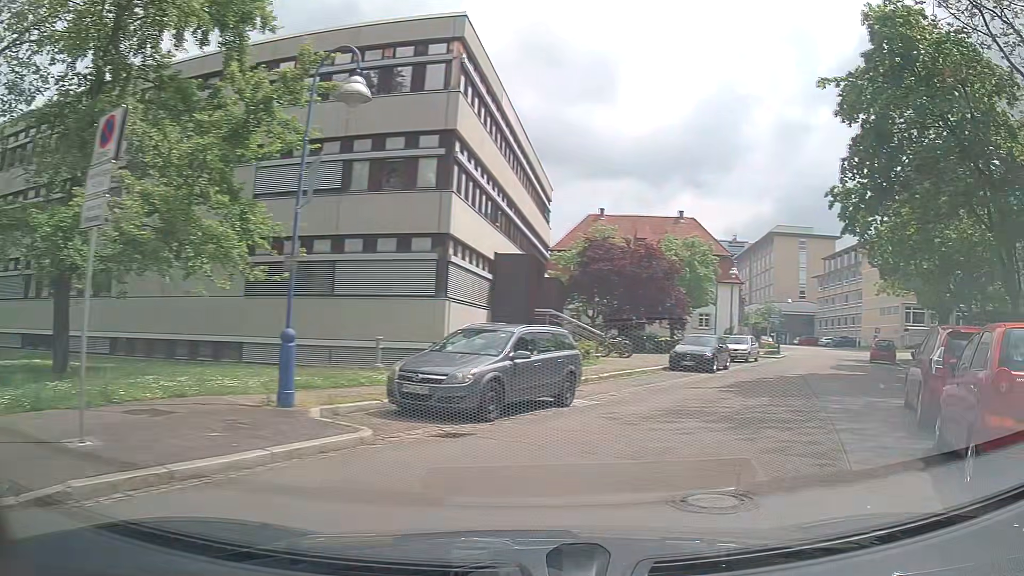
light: Day
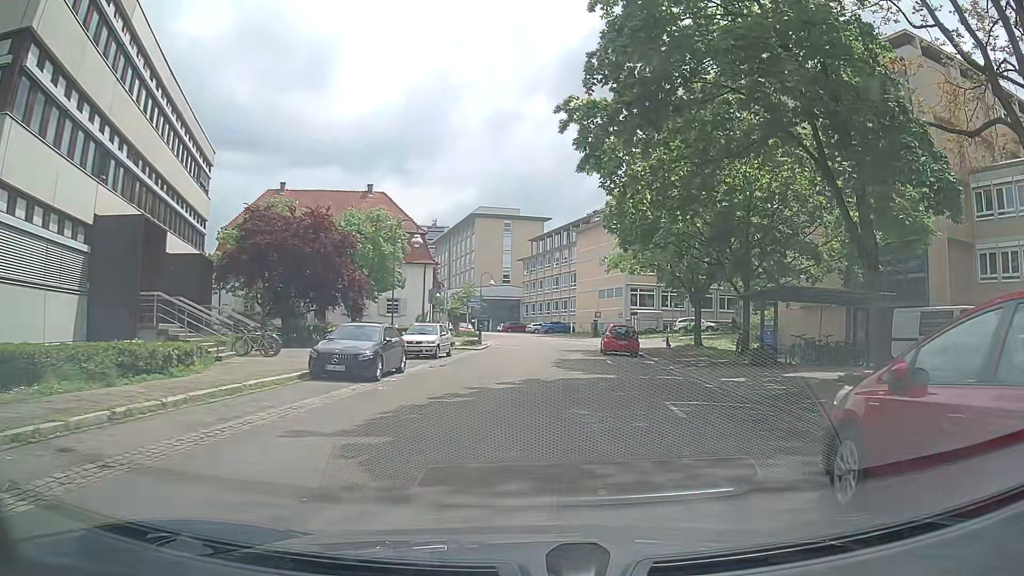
(+2.1, +8.7) m; +22°
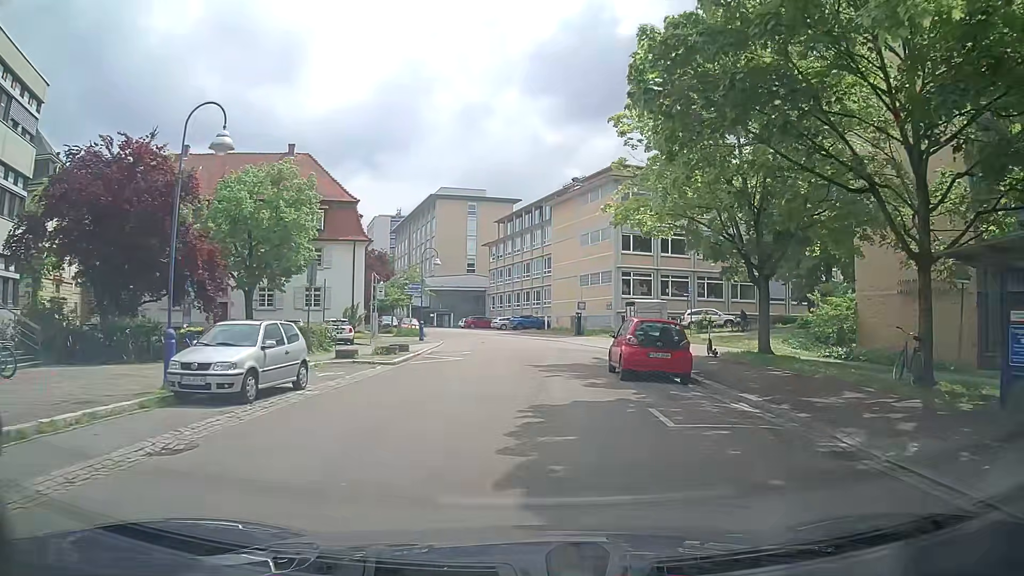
(+0.7, +15.7) m; +3°
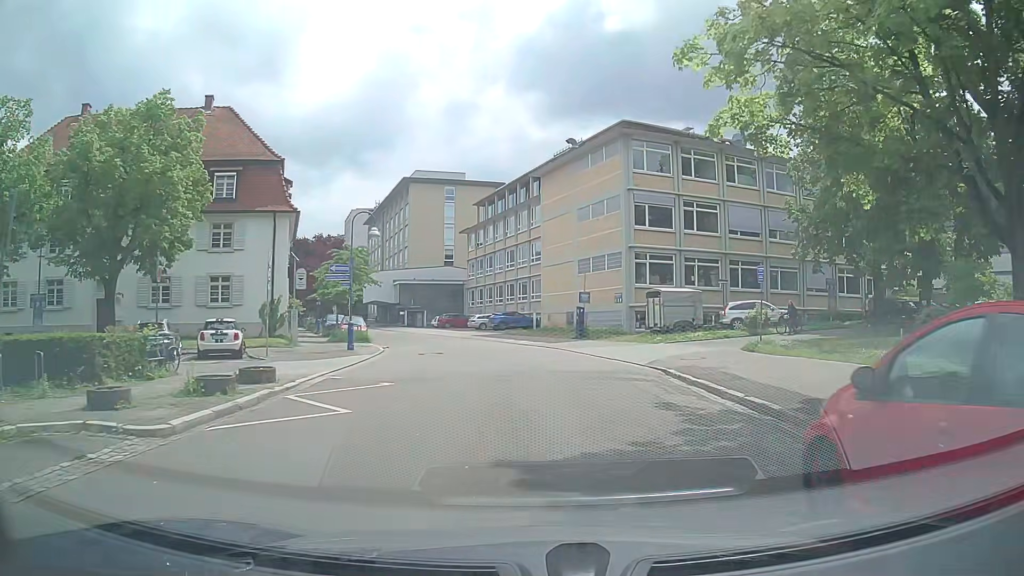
(+0.2, +13.5) m; +1°
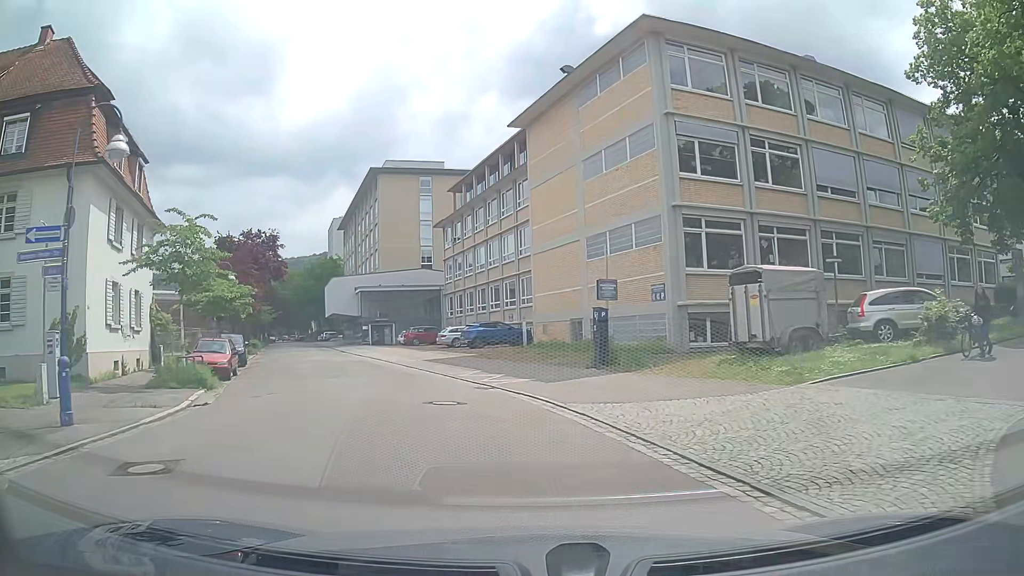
(+0.8, +17.0) m; +2°
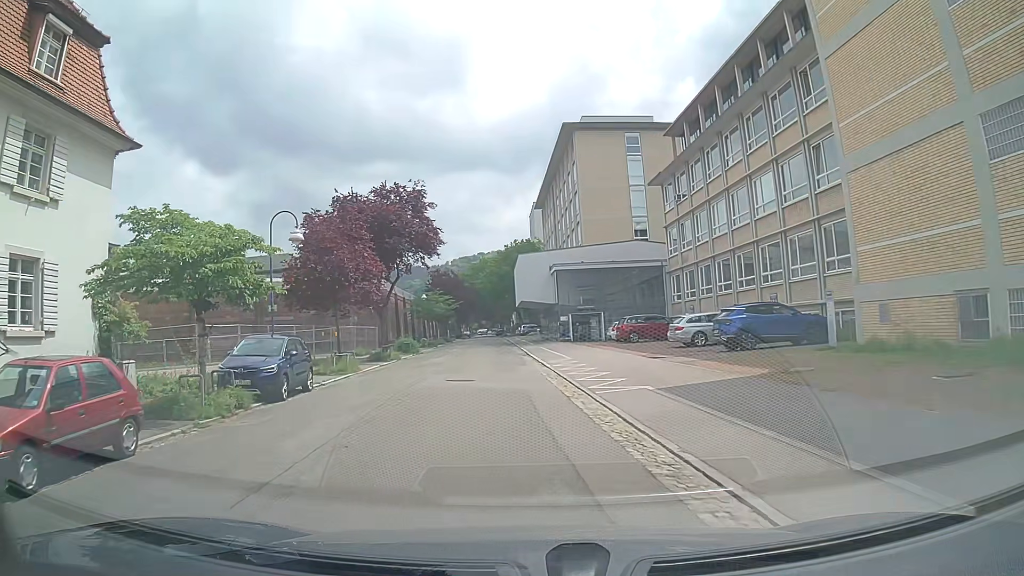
(-3.1, +17.3) m; -20°
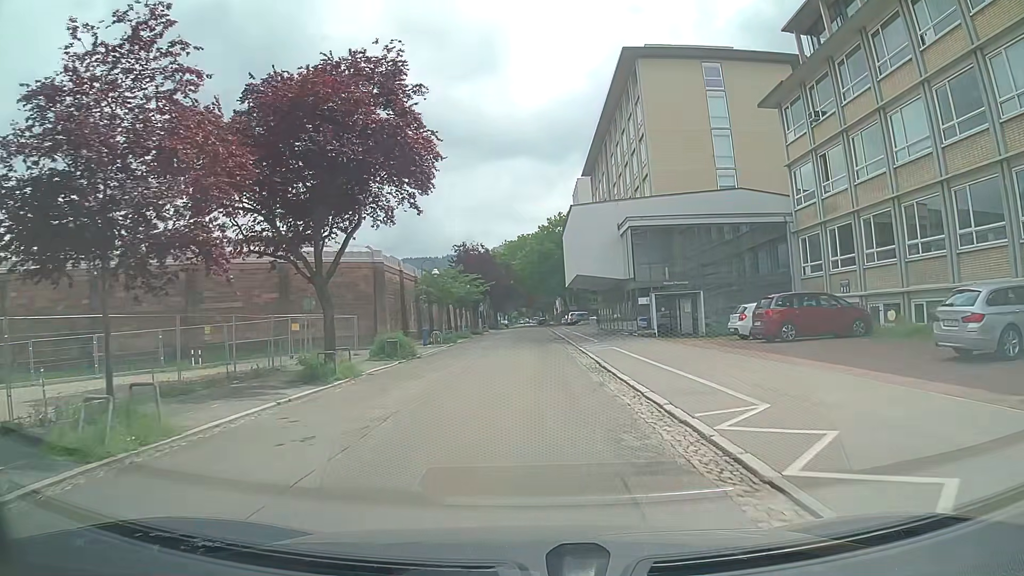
(-0.8, +18.7) m; -3°
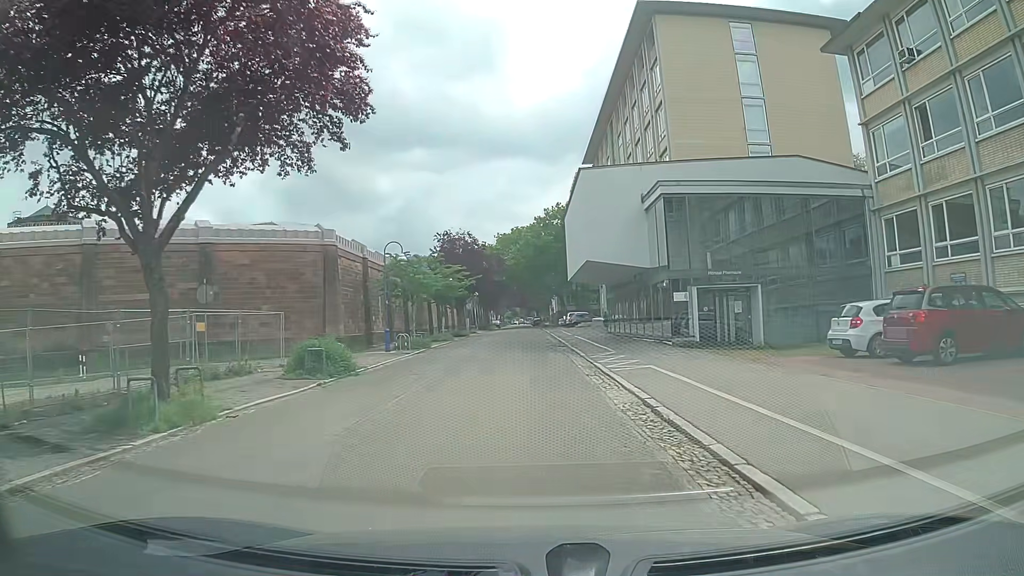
(+0.1, +9.9) m; +1°
(0, +10) (0, +20) (0, +30) (0, +40) (0, +50) (0, +60) (0, +70) (0, +80) (-1, +90) (-1, +100) m
